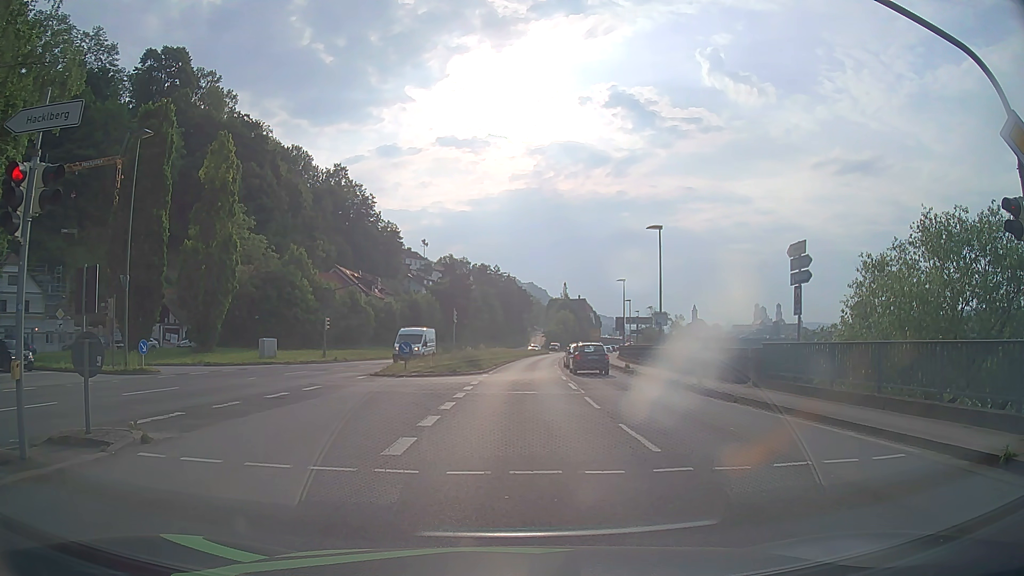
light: Day
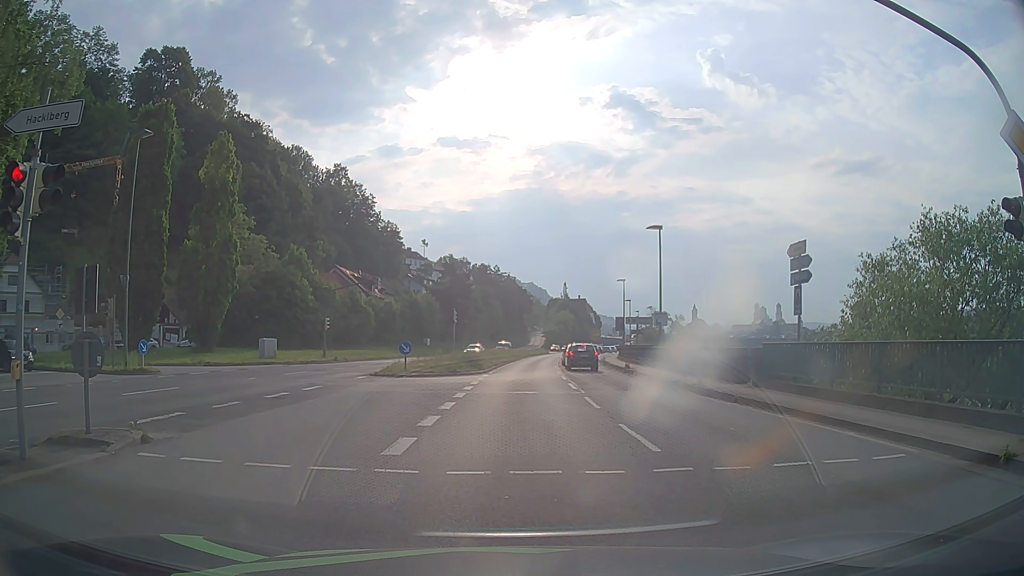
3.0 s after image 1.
(0.0, 0.0) m; 0°
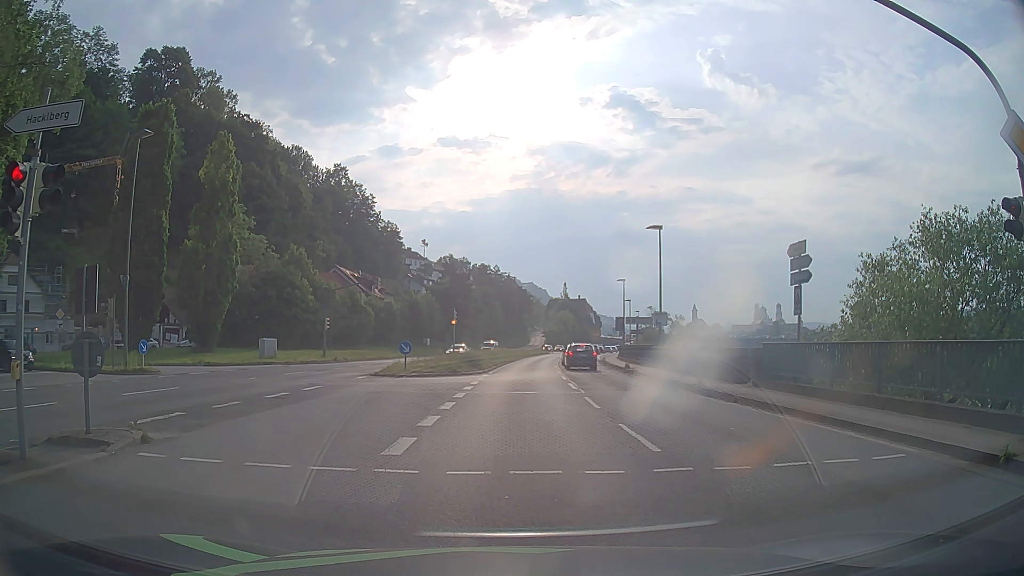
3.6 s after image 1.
(0.0, 0.0) m; 0°
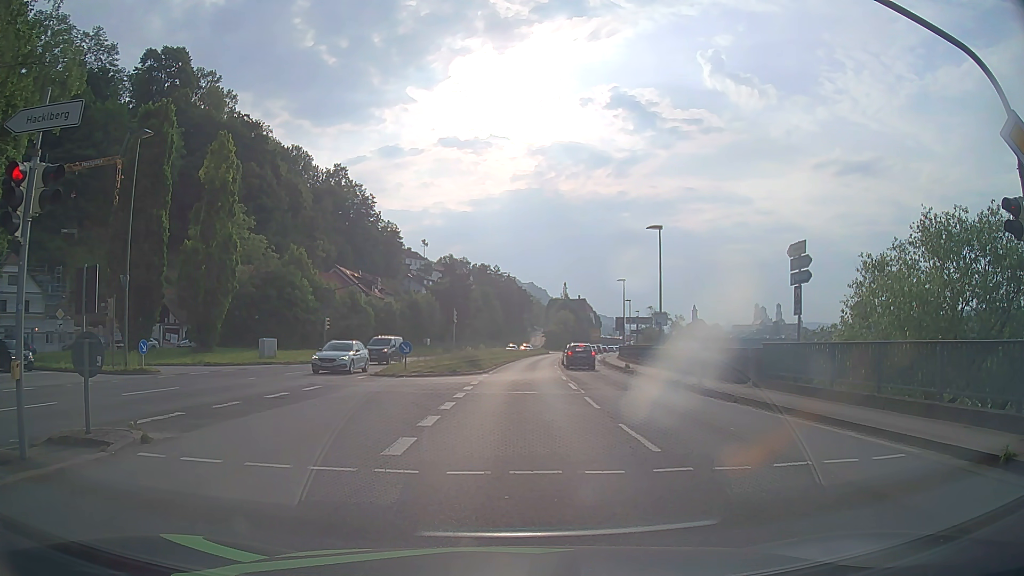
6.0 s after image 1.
(0.0, 0.0) m; 0°
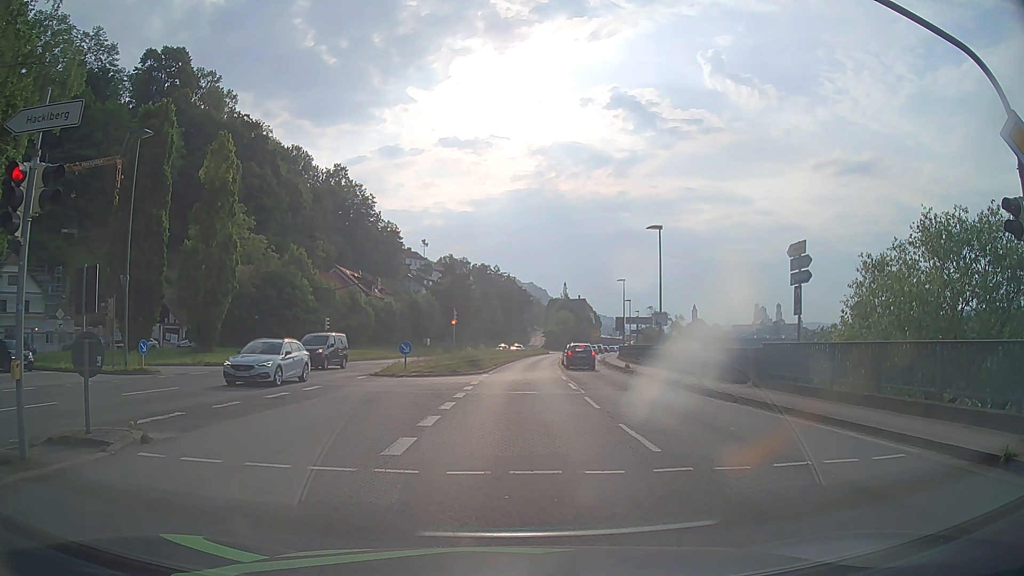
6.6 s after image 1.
(0.0, 0.0) m; 0°
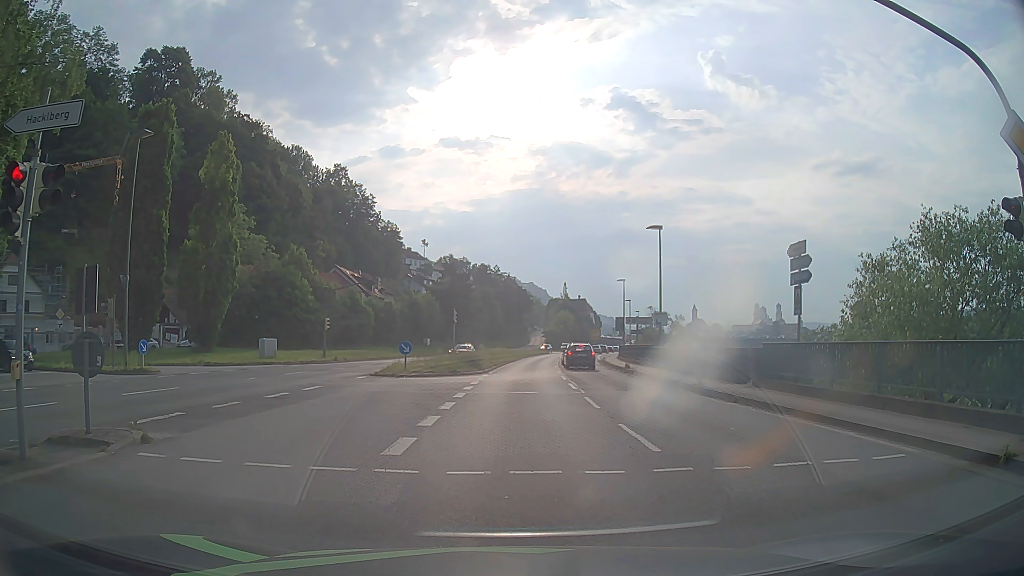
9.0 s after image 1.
(0.0, 0.0) m; 0°
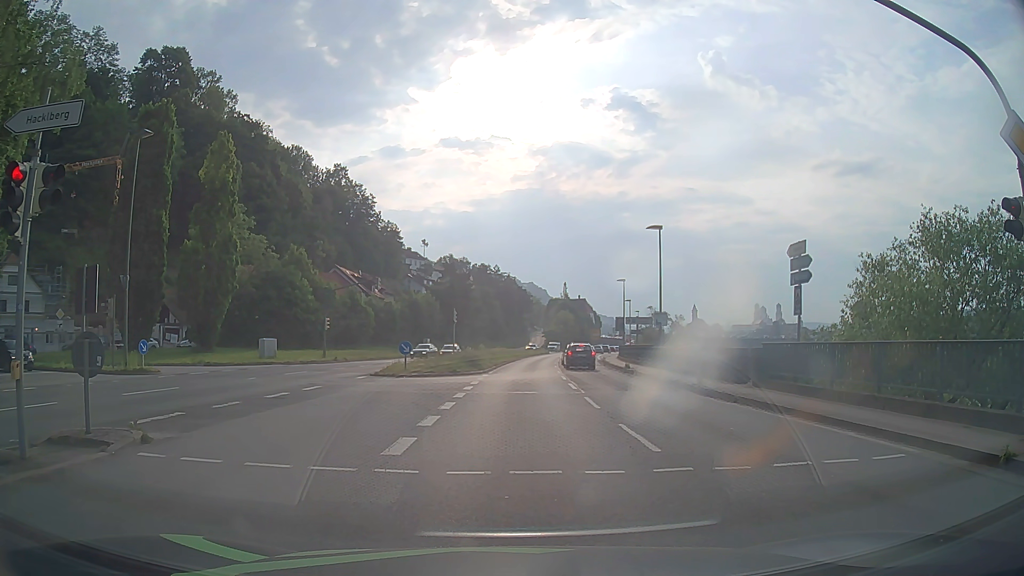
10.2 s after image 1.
(0.0, 0.0) m; 0°
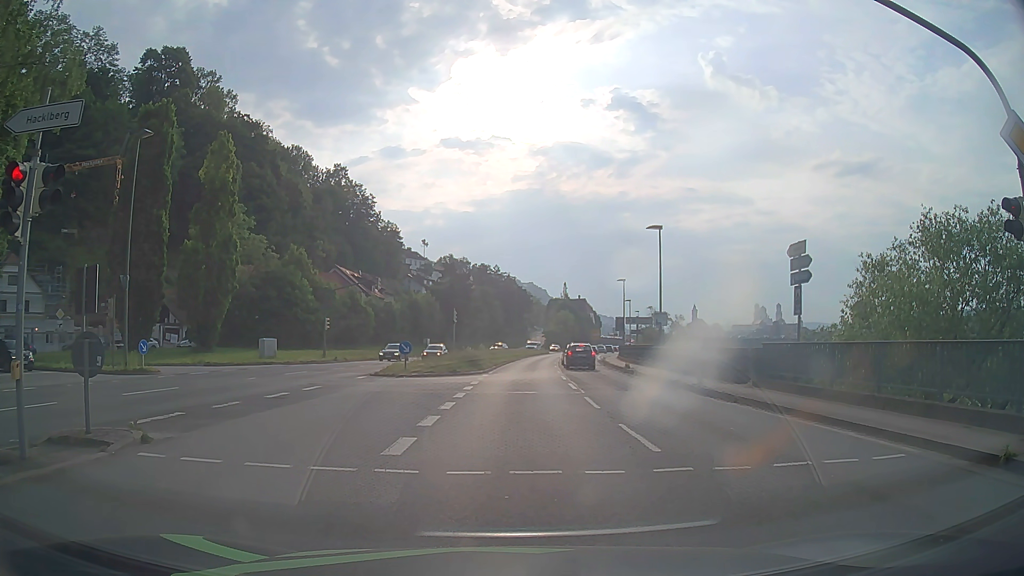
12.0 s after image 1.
(0.0, 0.0) m; 0°
